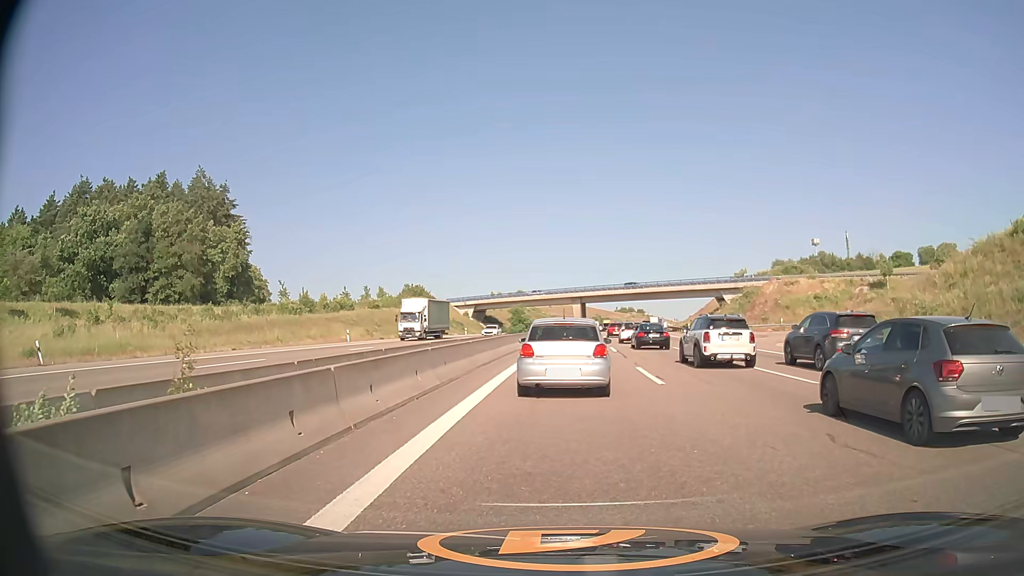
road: motorway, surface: asphalt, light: Day
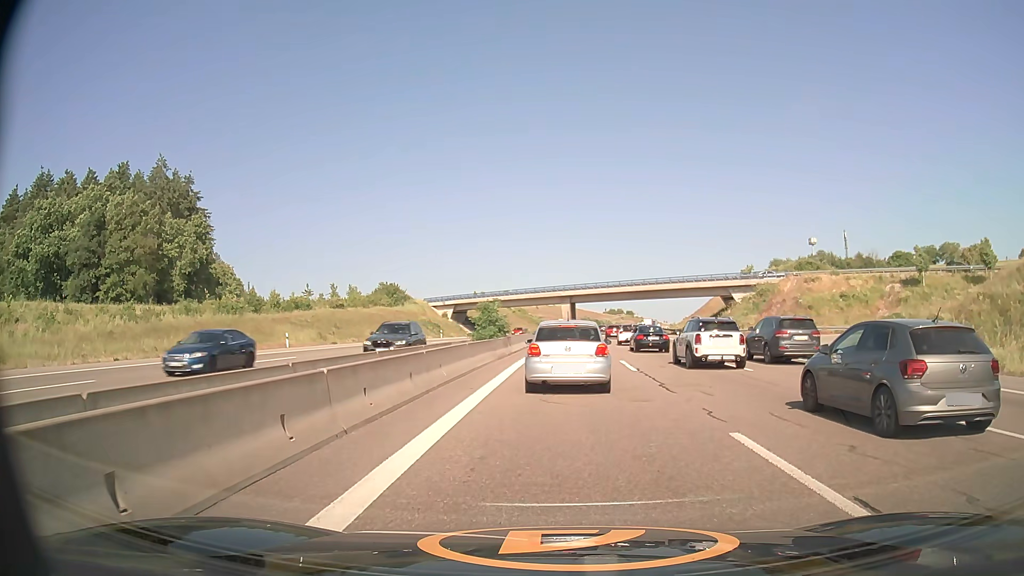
(+0.1, +12.2) m; +1°
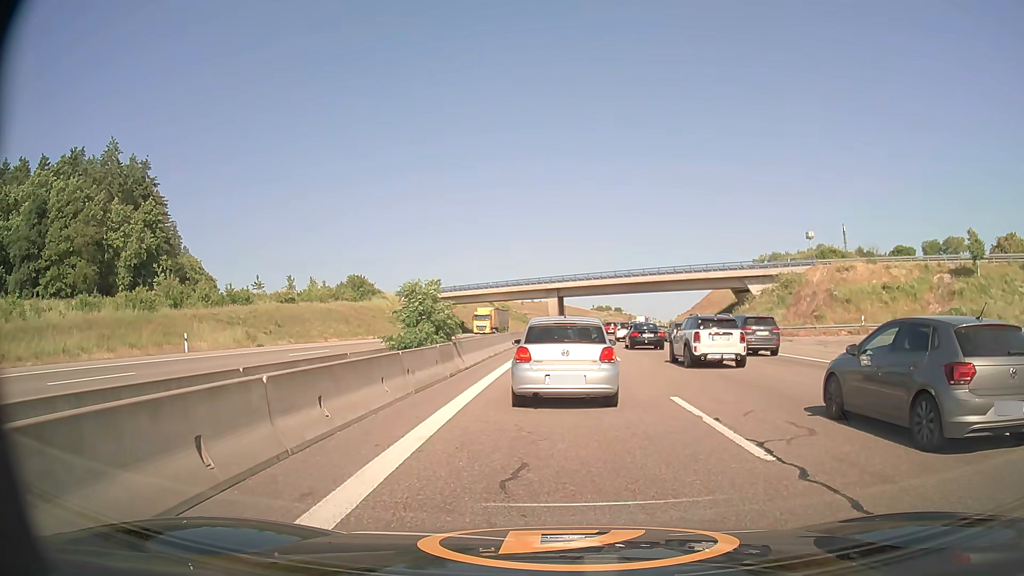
(+0.1, +13.5) m; +1°
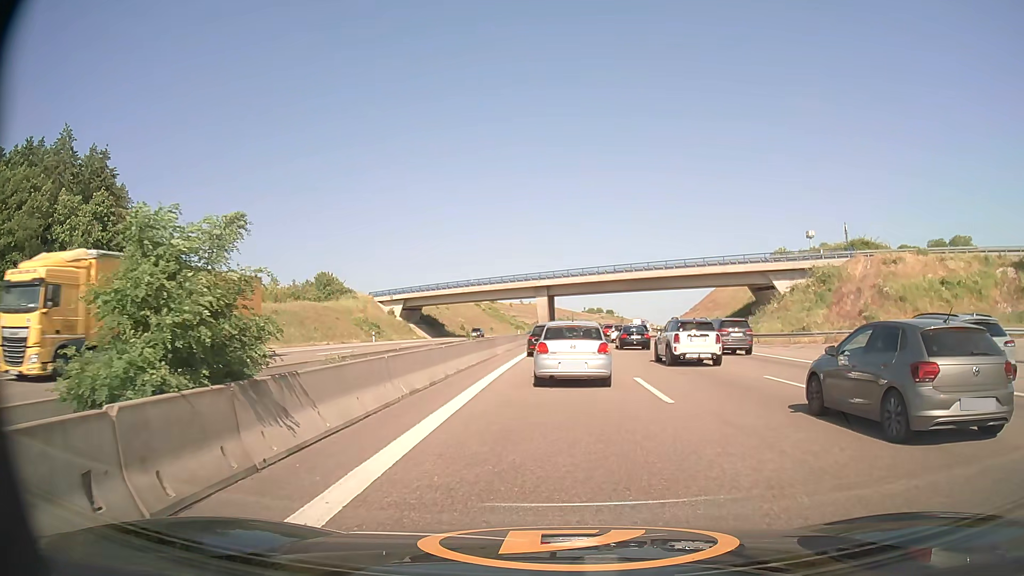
(0.0, +12.5) m; 0°
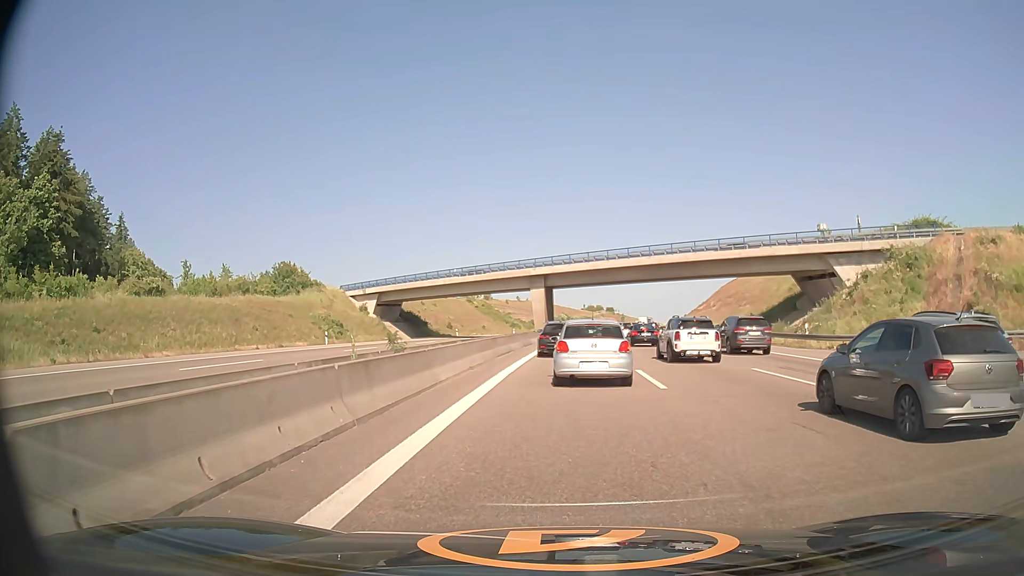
(0.0, +15.2) m; 0°
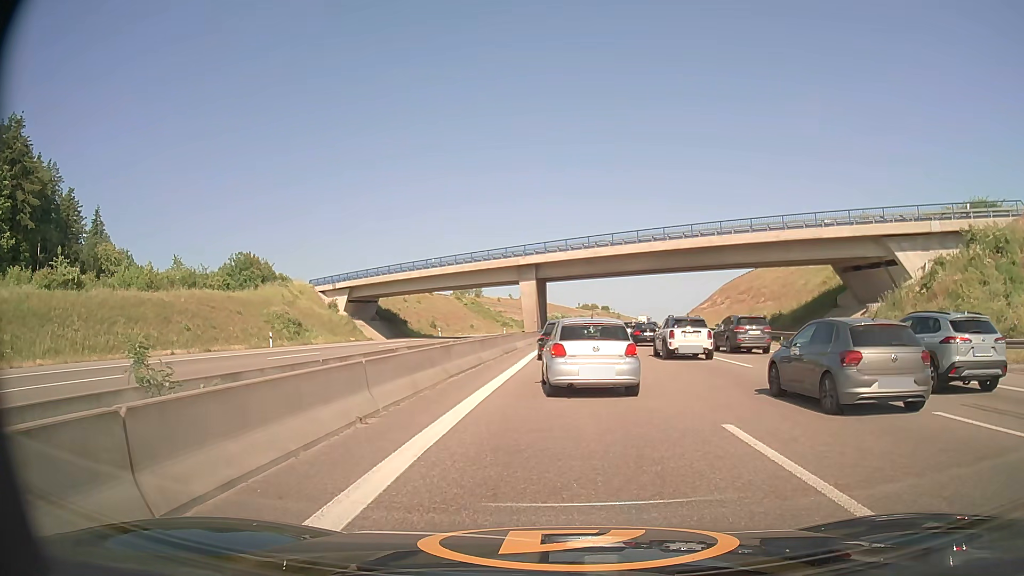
(+0.1, +10.7) m; 0°
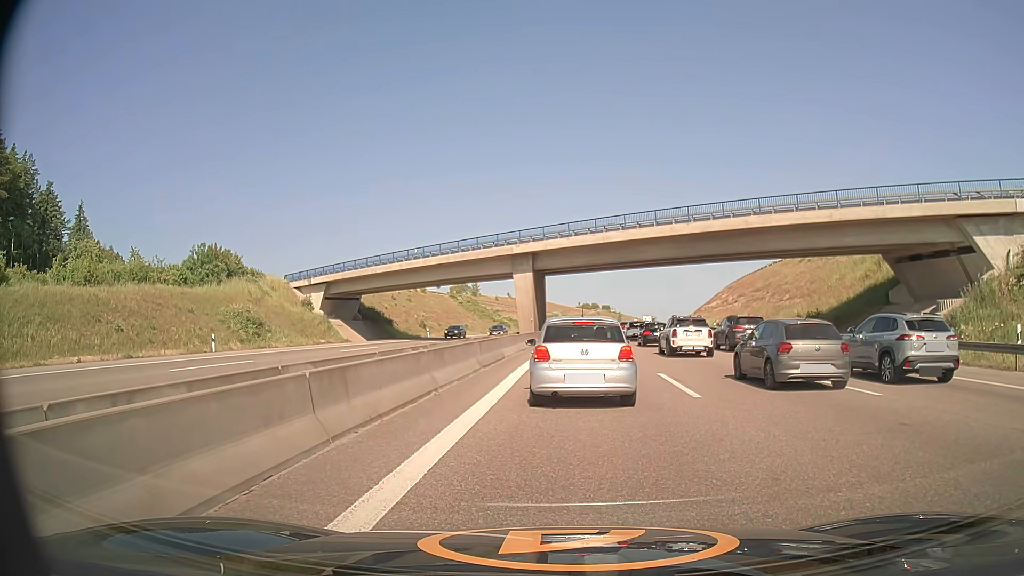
(0.0, +8.6) m; 0°
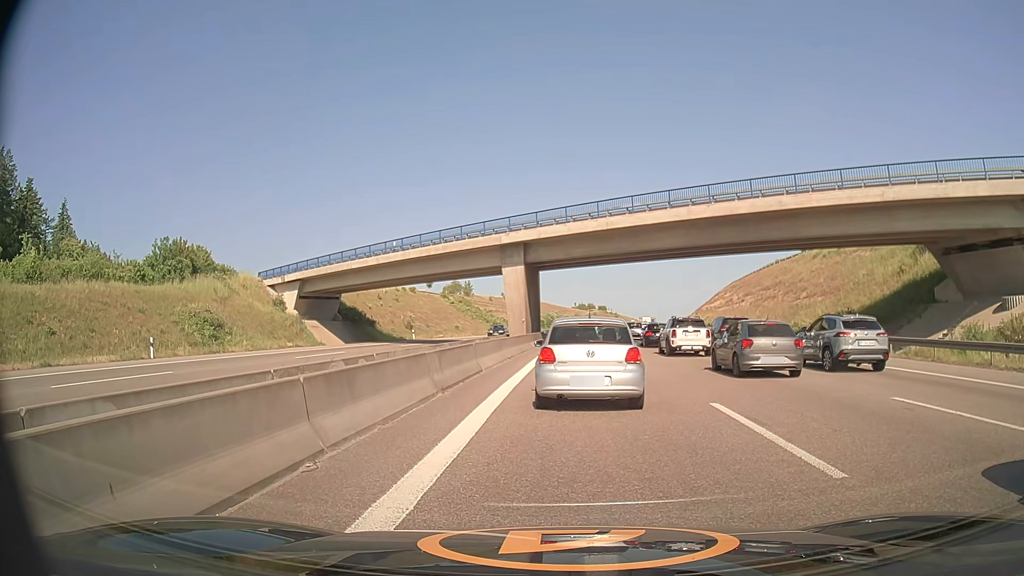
(+0.1, +6.4) m; +1°
